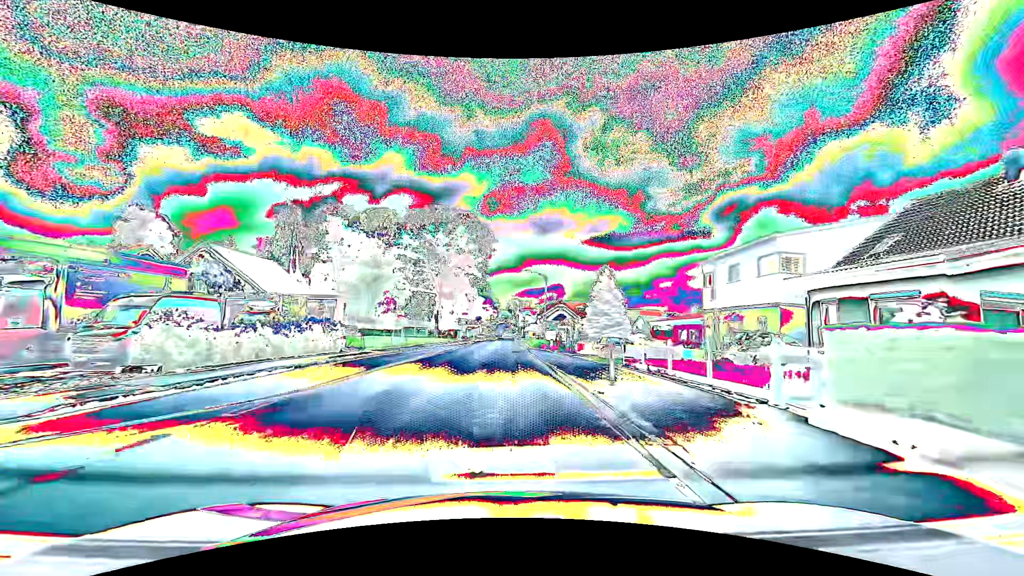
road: tertiary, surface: asphalt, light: Day
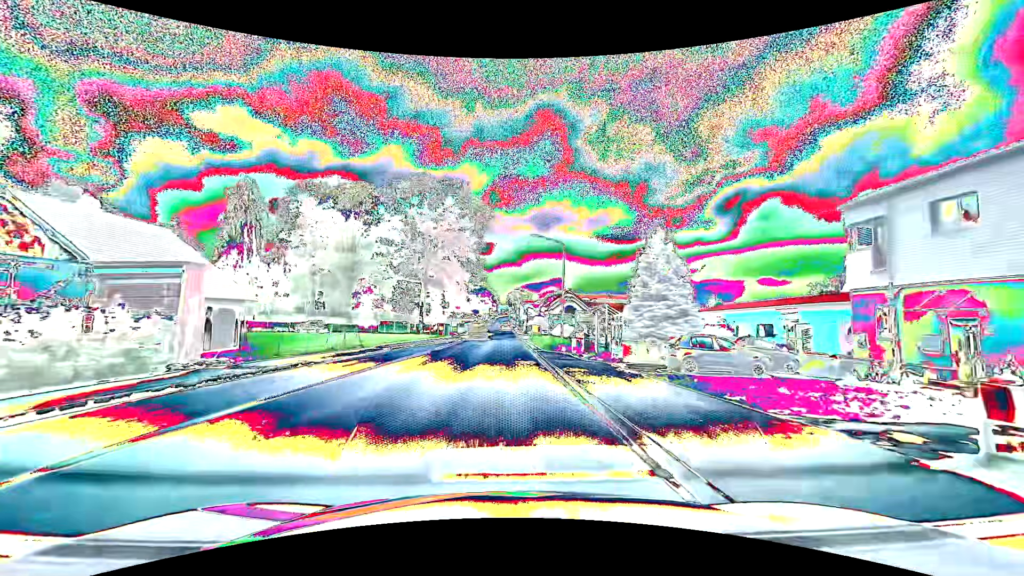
(0.0, +15.9) m; 0°
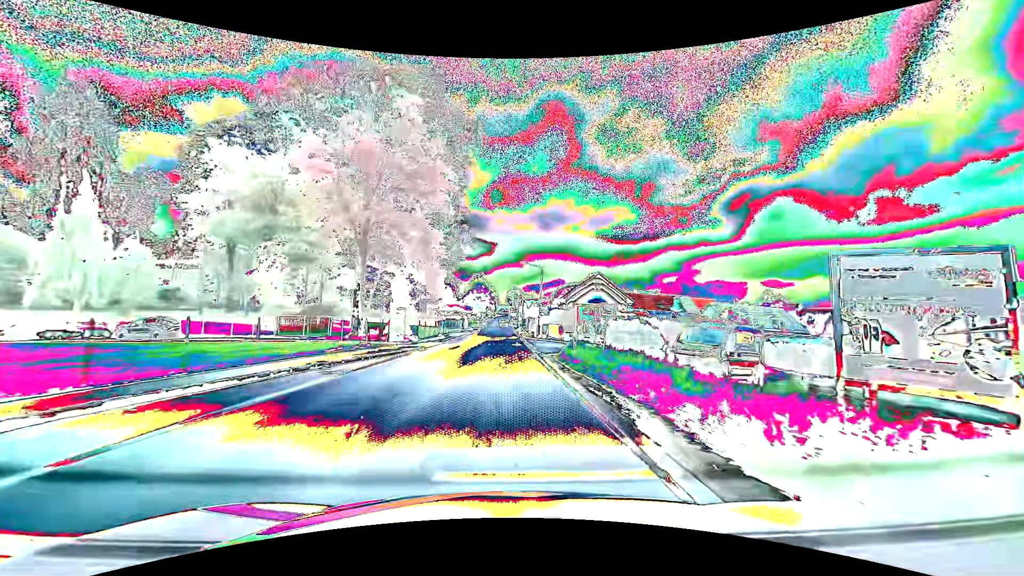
(-0.1, +32.0) m; 0°
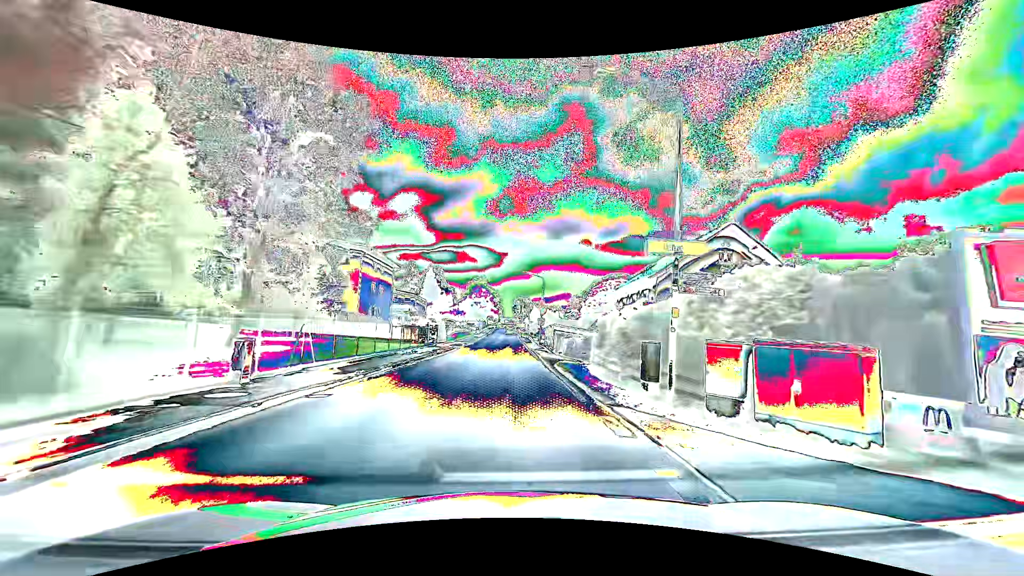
(-0.2, +39.5) m; -1°
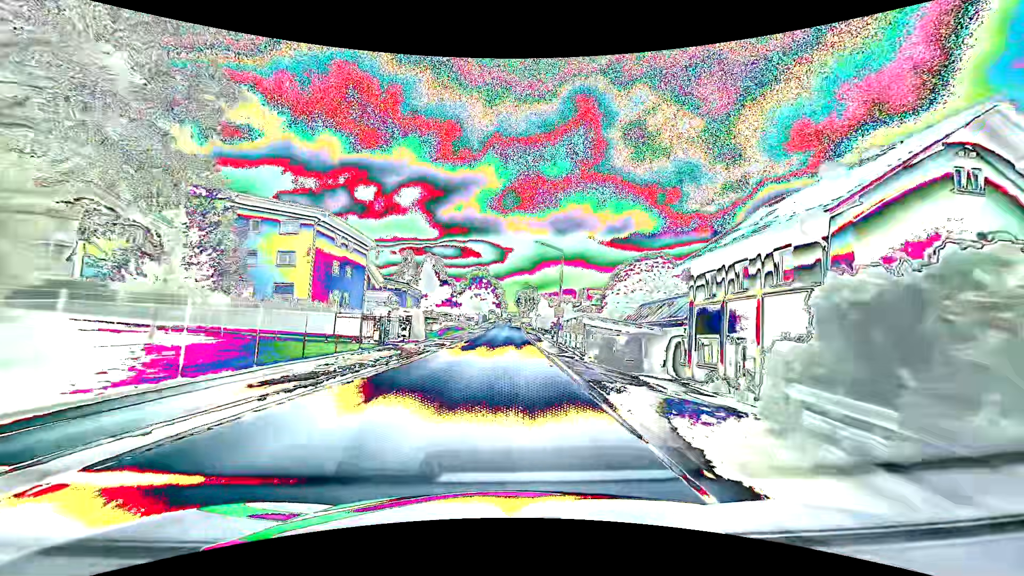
(+0.1, +15.7) m; 0°
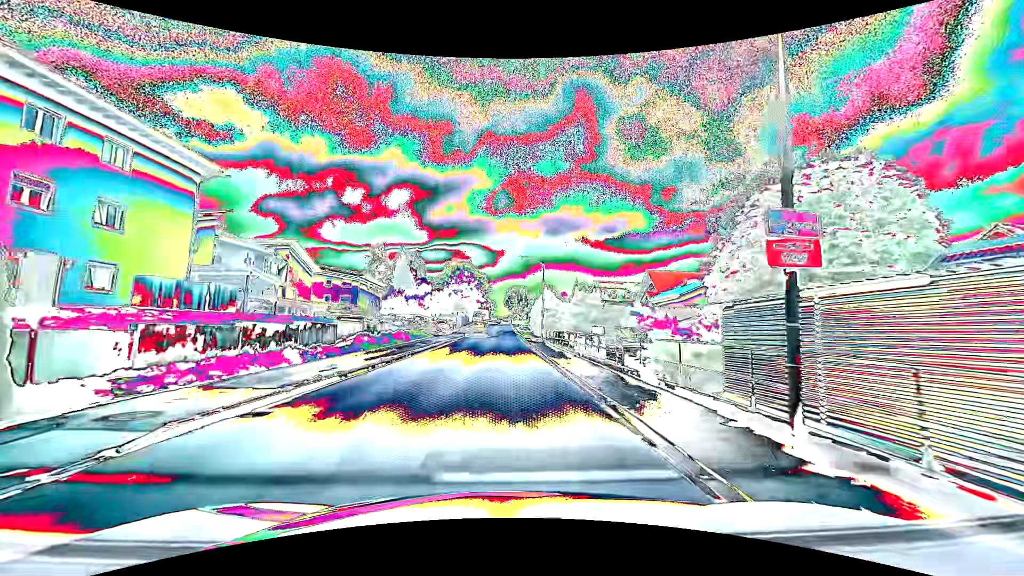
(+0.3, +31.3) m; +1°
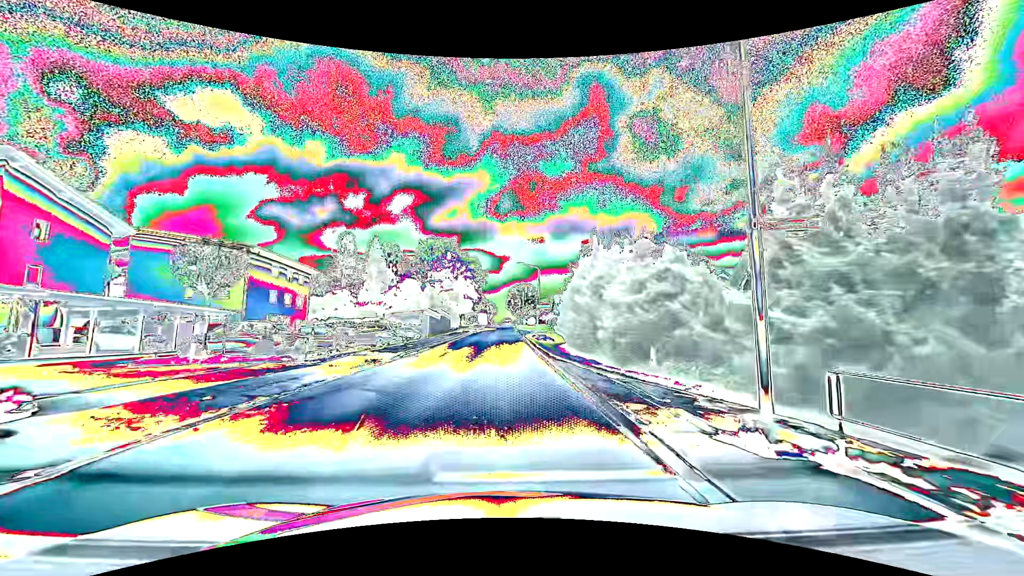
(-0.1, +39.1) m; 0°
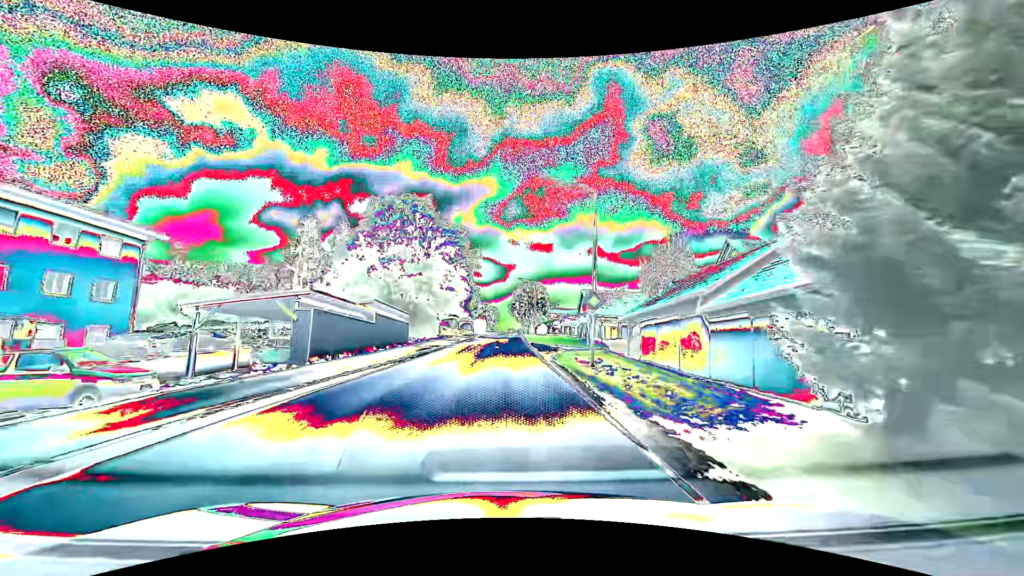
(-0.1, +31.2) m; 0°
(0, +10) (0, +20) (0, +30) (0, +40) (0, +50) (0, +60) (0, +70) (0, +80) (0, +90) (0, +100) m
